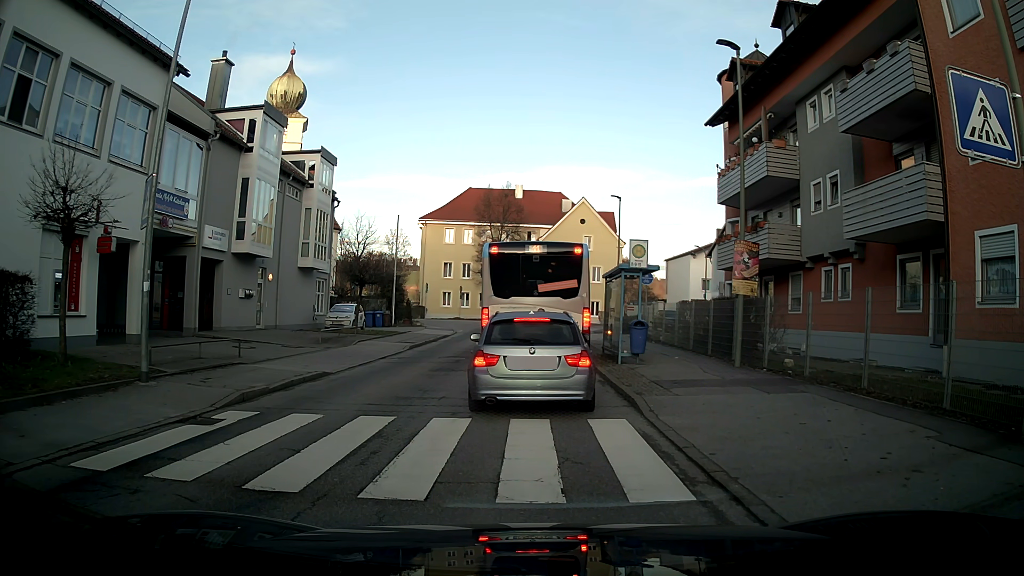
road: unclassified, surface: asphalt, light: Day
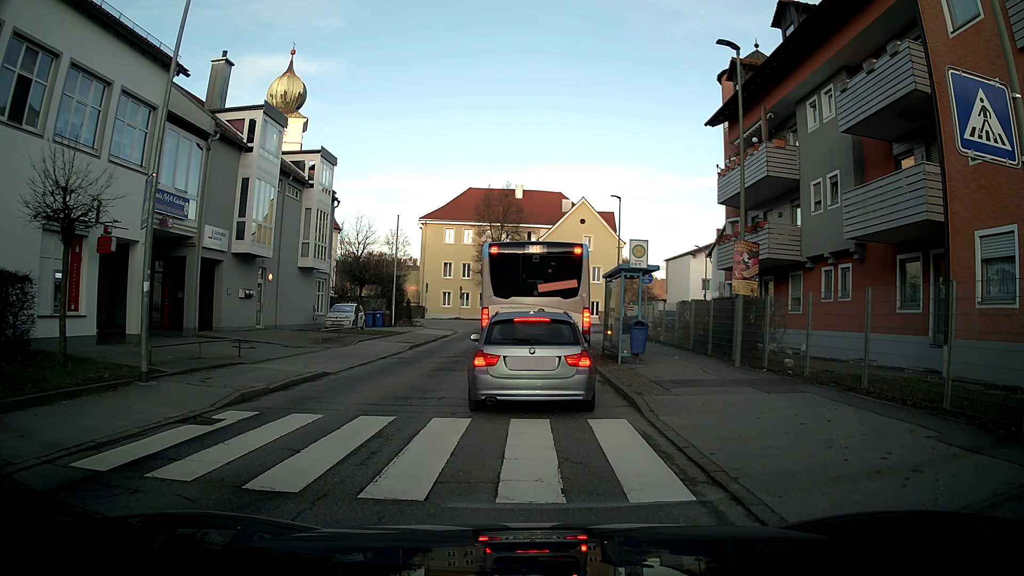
(0.0, 0.0) m; 0°
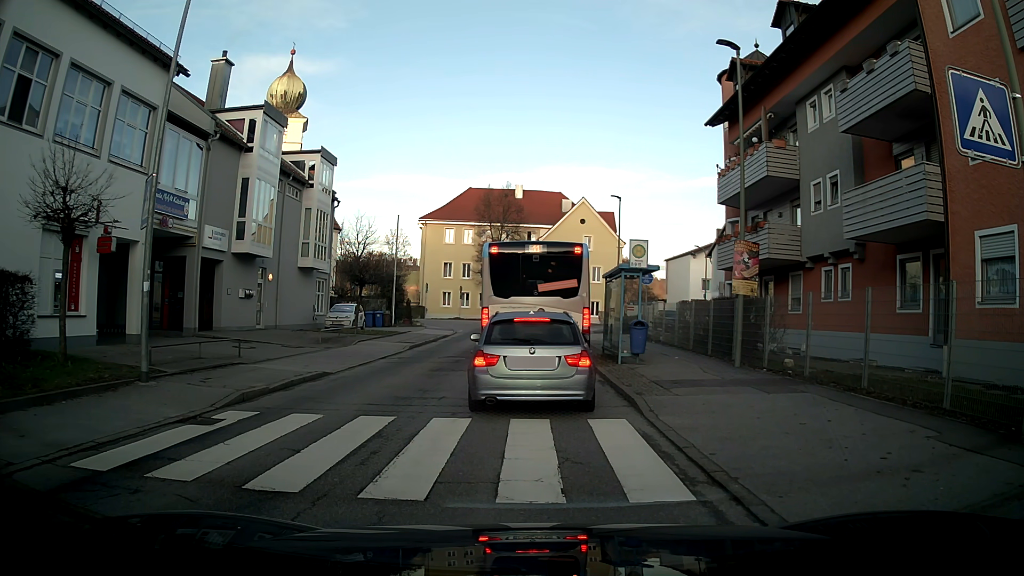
(0.0, 0.0) m; 0°
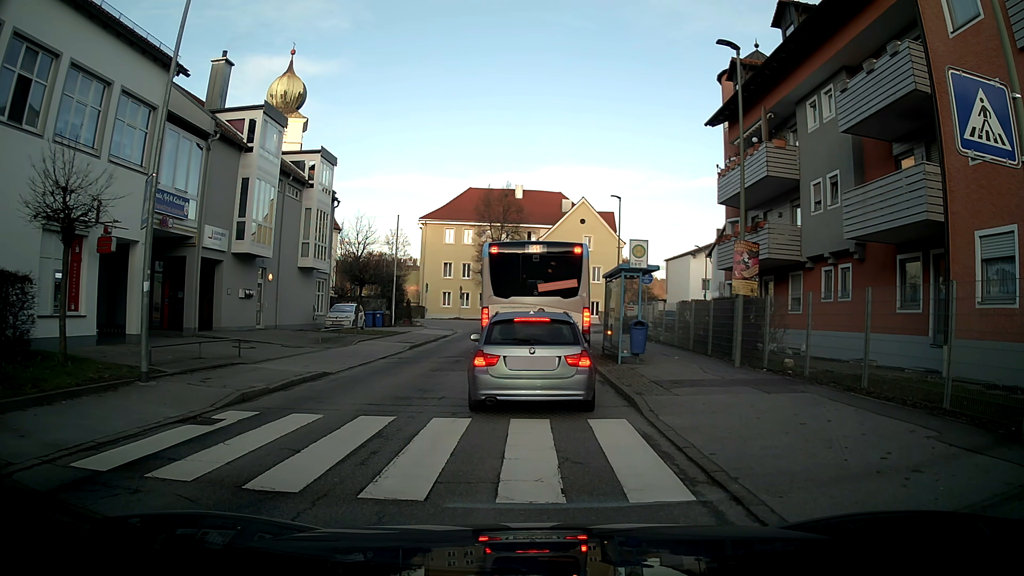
(0.0, 0.0) m; 0°
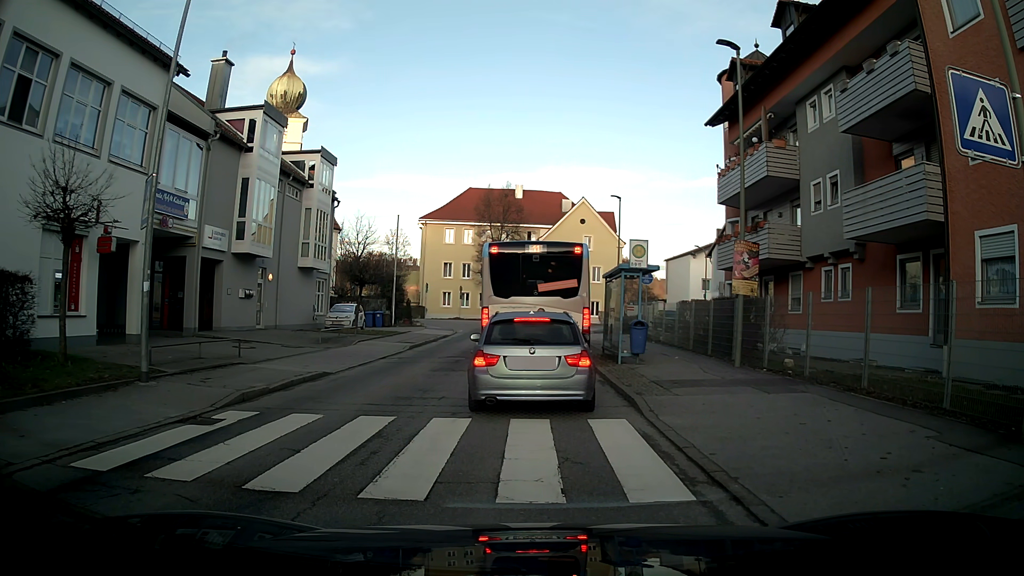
(0.0, 0.0) m; 0°
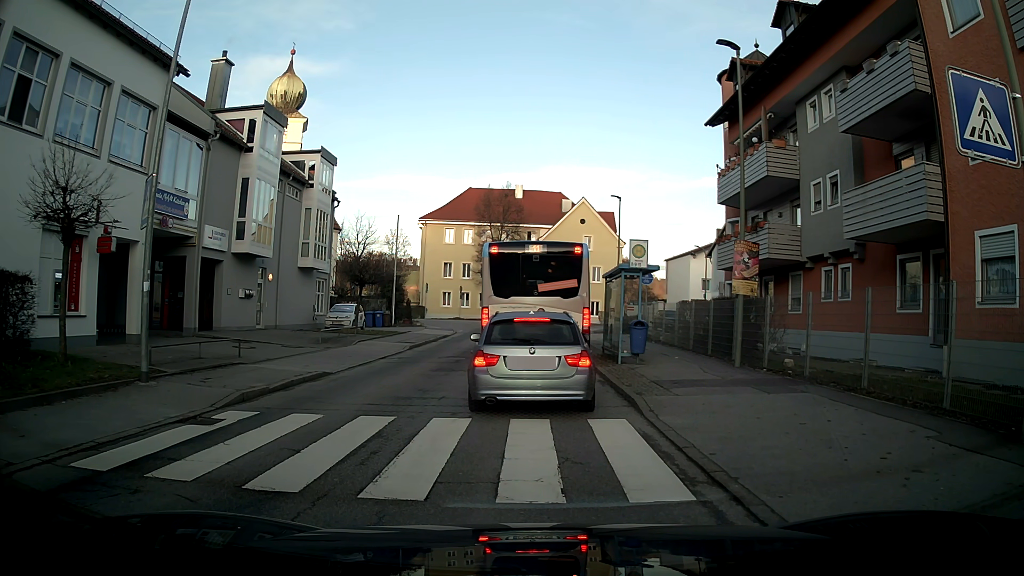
(0.0, 0.0) m; 0°
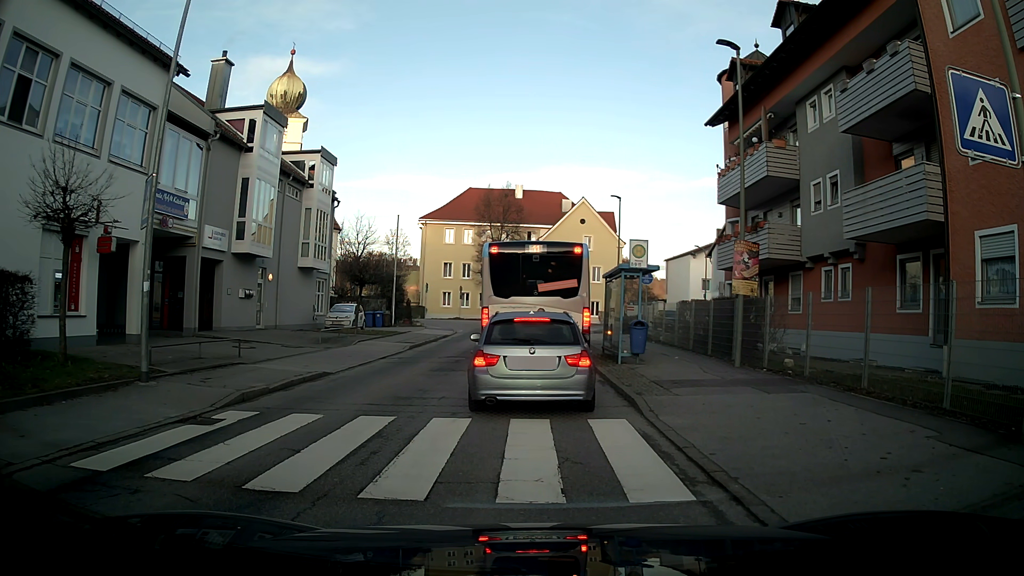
(0.0, 0.0) m; 0°
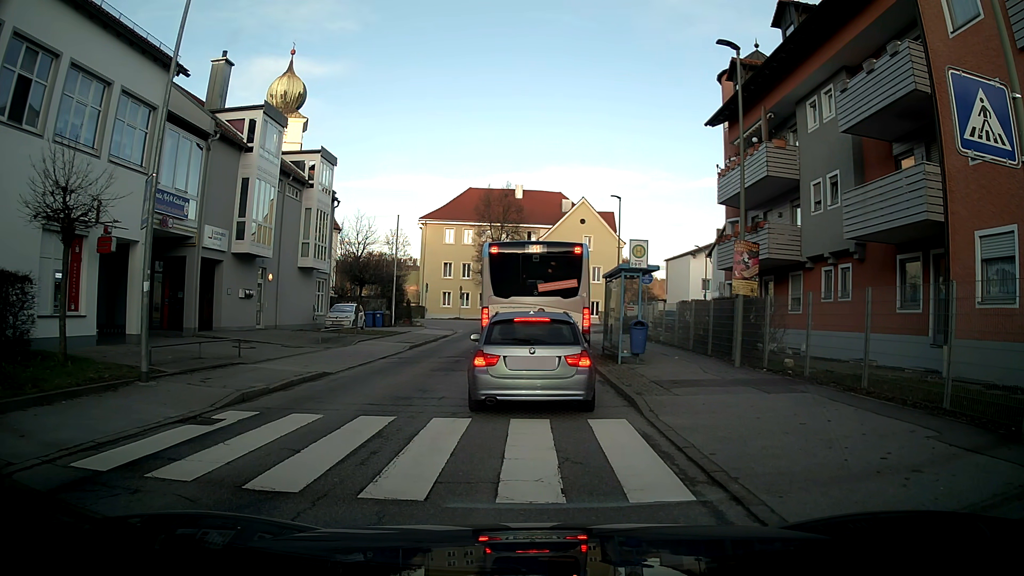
(0.0, 0.0) m; 0°
